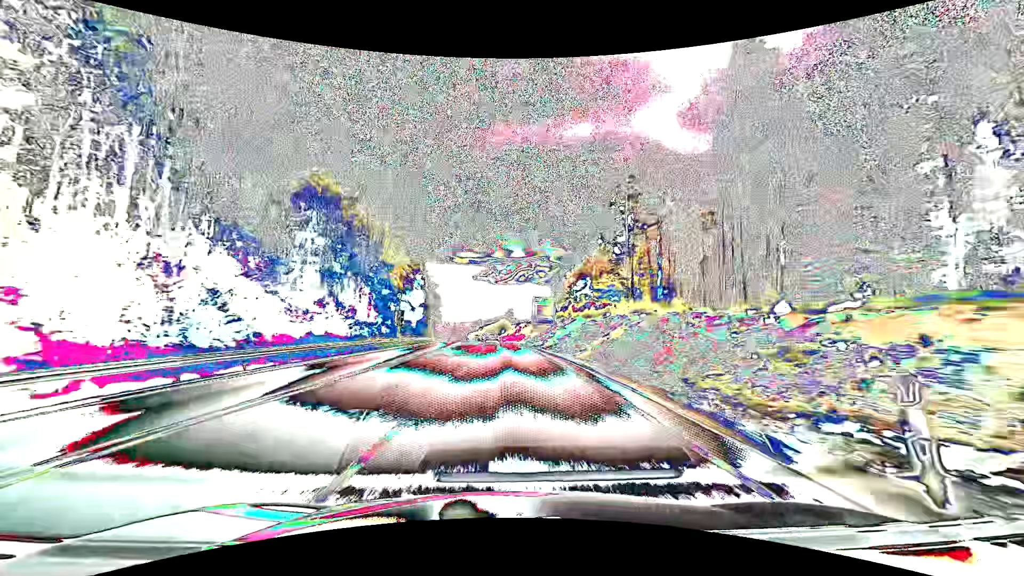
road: primary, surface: asphalt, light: Day
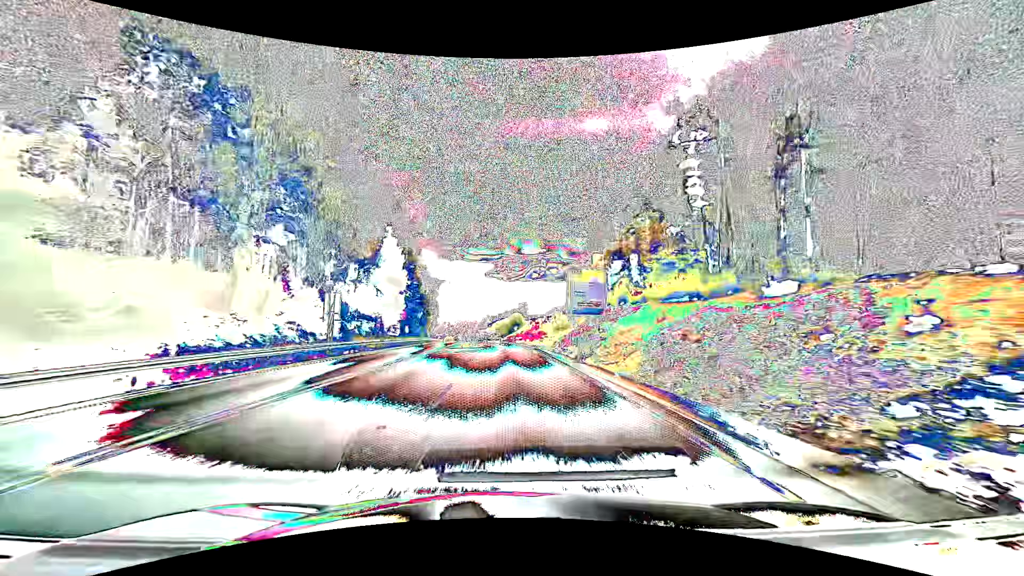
(-0.3, +30.2) m; -1°
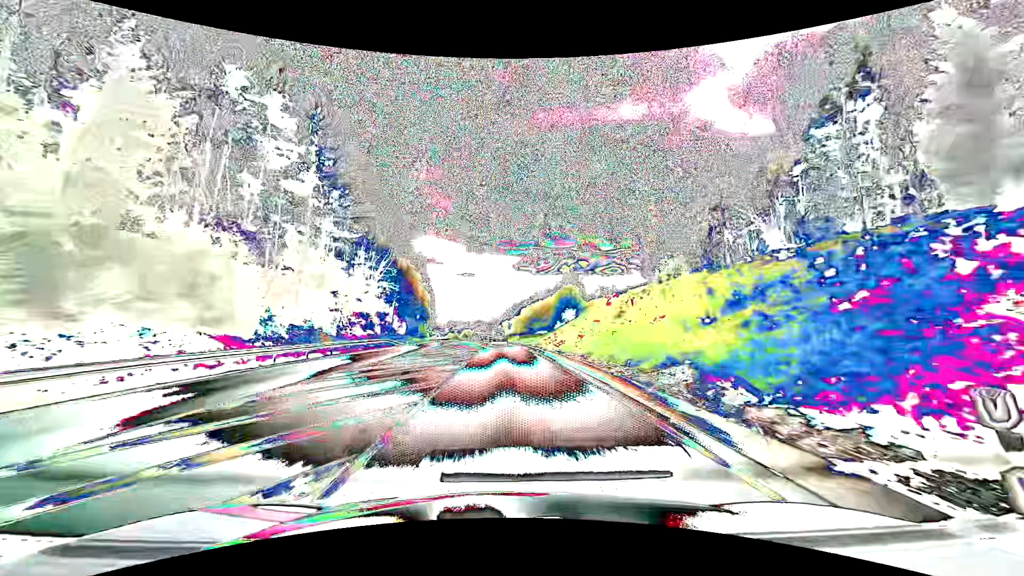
(-2.0, +71.3) m; -3°
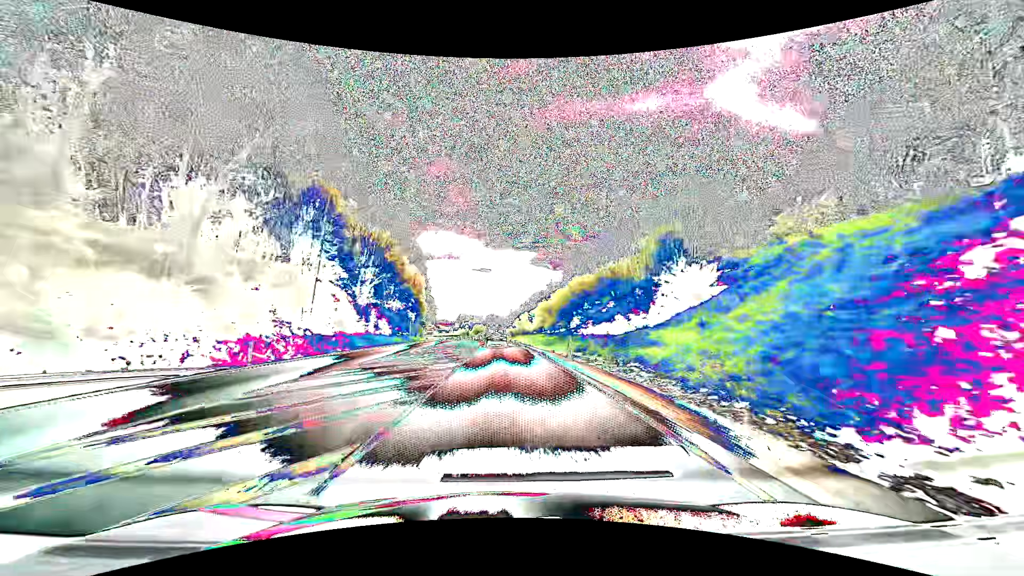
(-0.6, +39.8) m; -2°
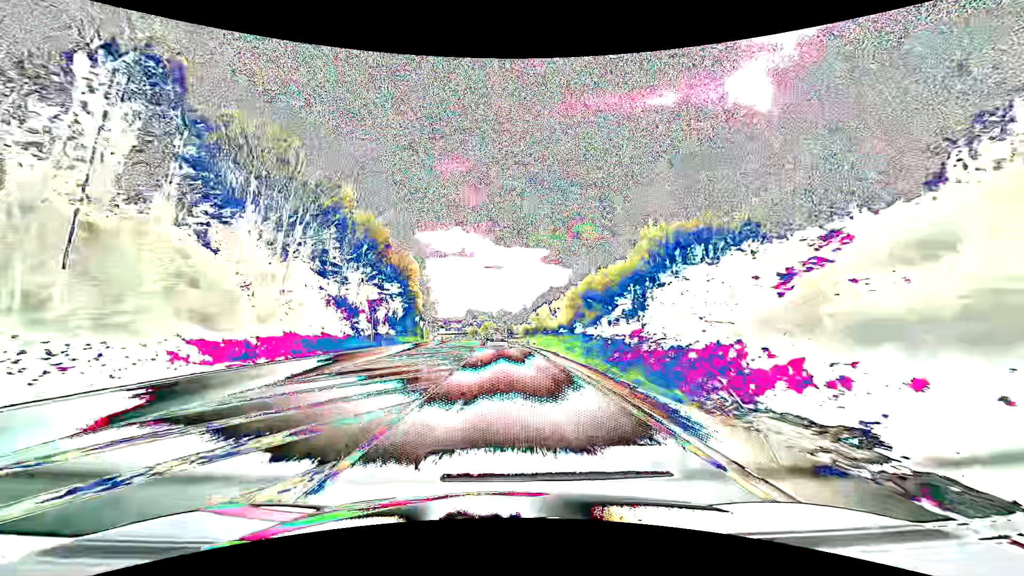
(-0.4, +25.3) m; -1°
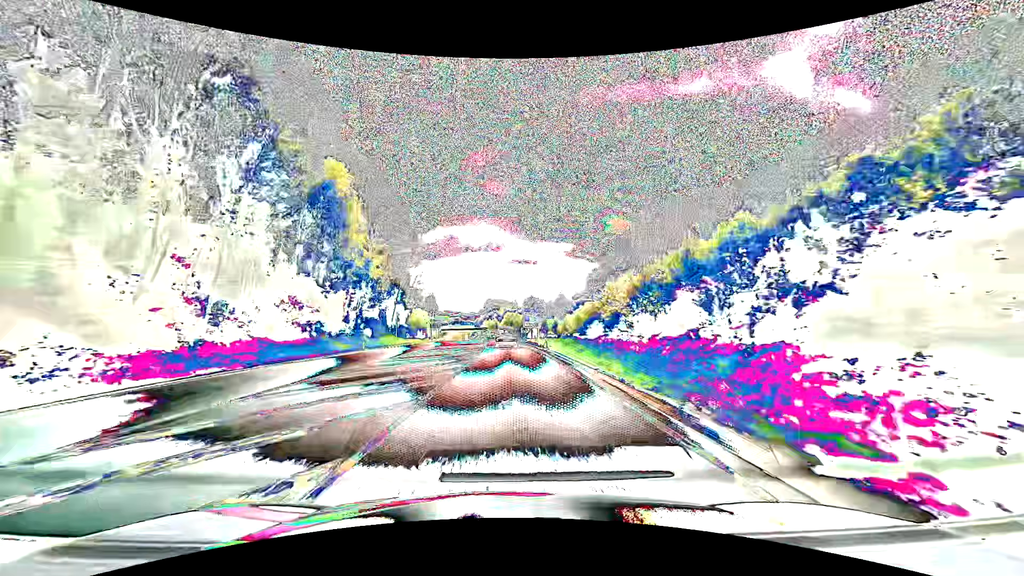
(-1.8, +58.9) m; -3°
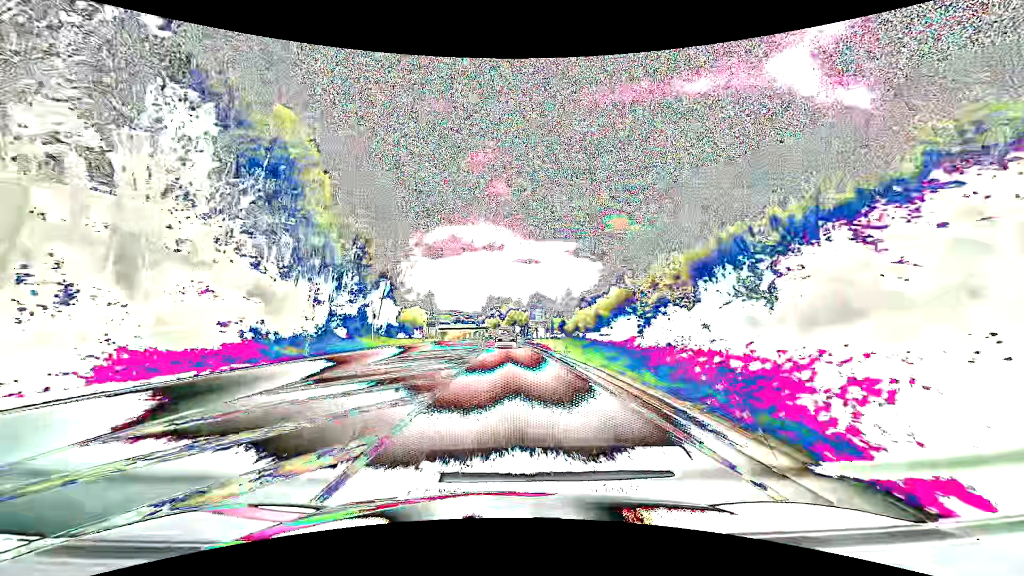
(0.0, +11.0) m; -1°
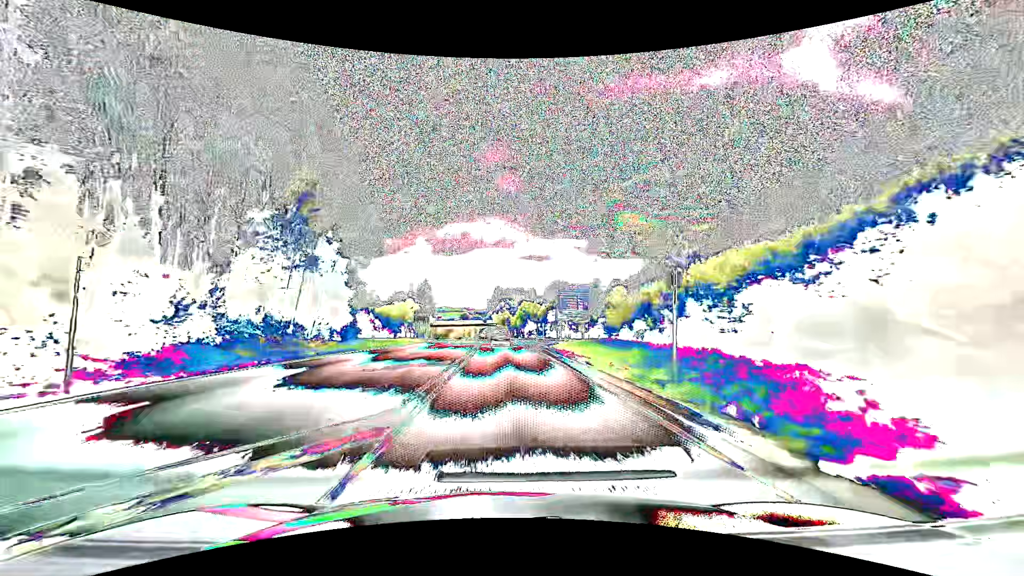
(-0.2, +31.6) m; -1°
(0, +10) (0, +20) (0, +30) (-1, +40) (-1, +50) (-1, +60) (-2, +70) (-2, +80) (-3, +90) (-4, +100) m
